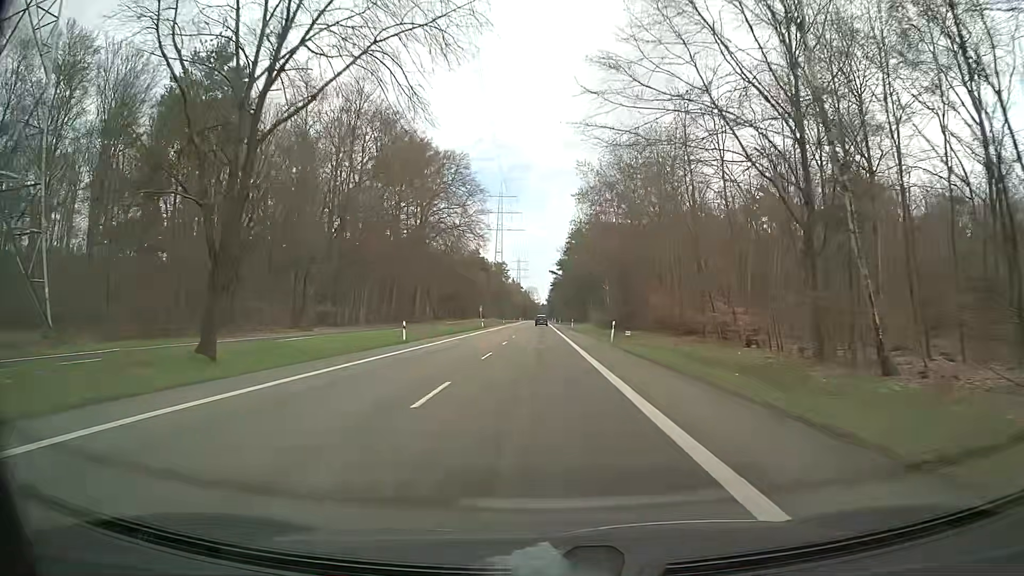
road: secondary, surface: asphalt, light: Day
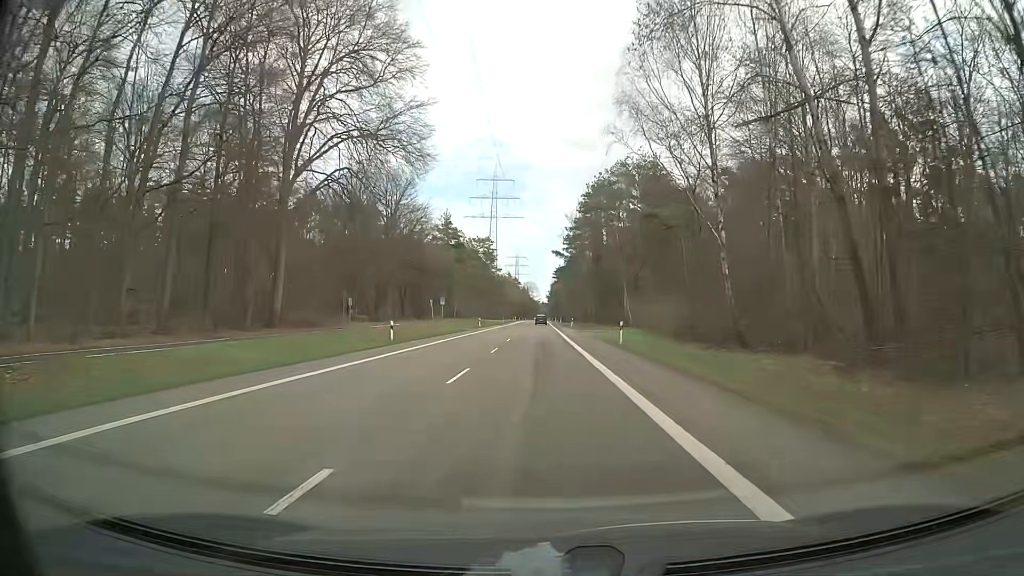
(-0.3, +53.6) m; 0°
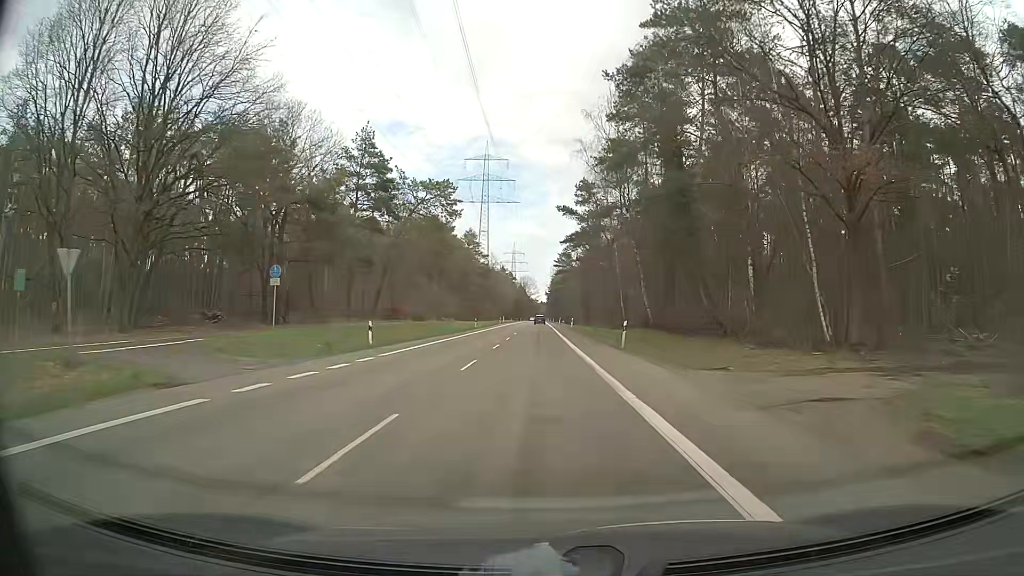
(0.0, +53.8) m; 0°
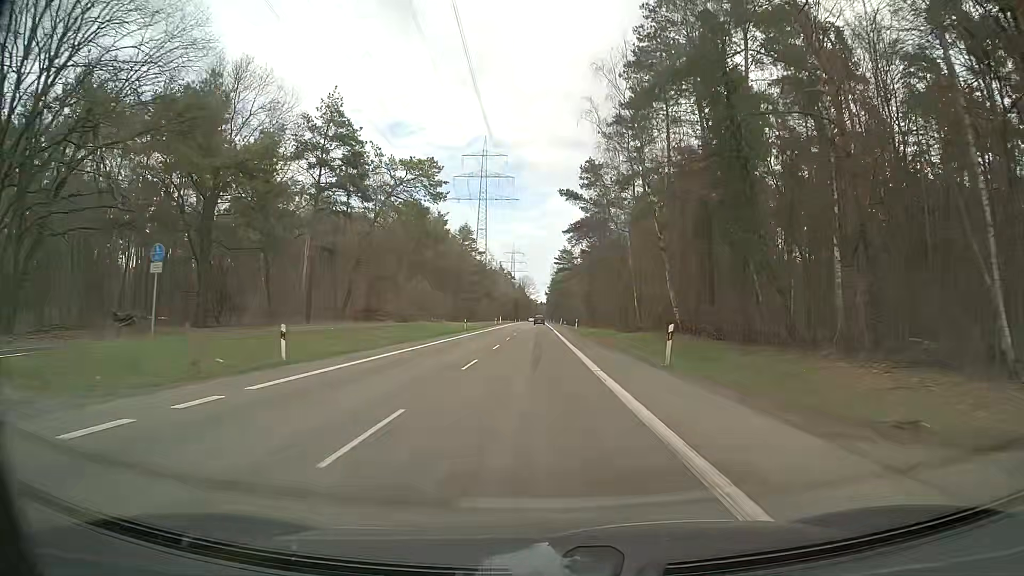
(0.0, +10.8) m; 0°
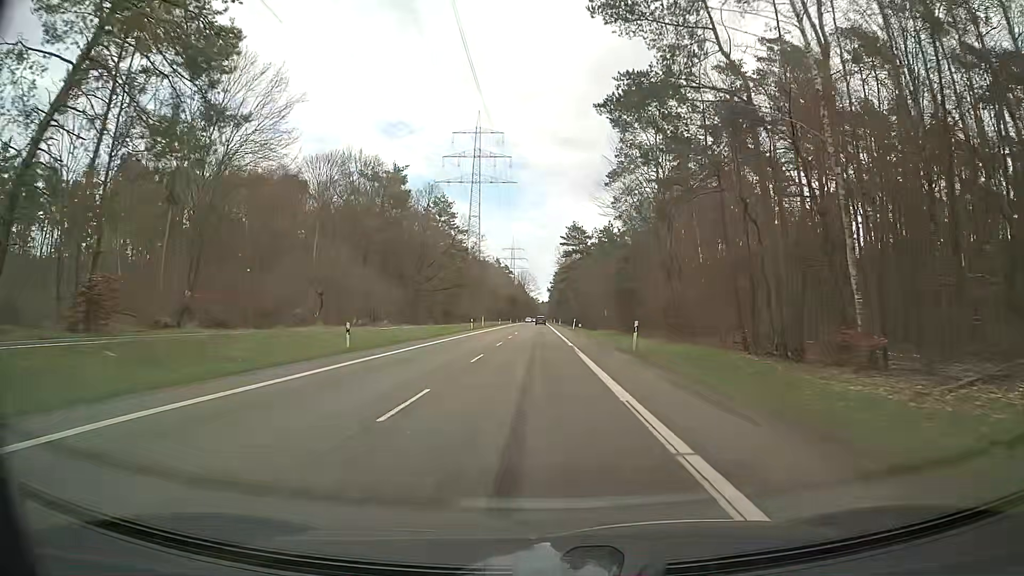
(-0.1, +43.1) m; 0°
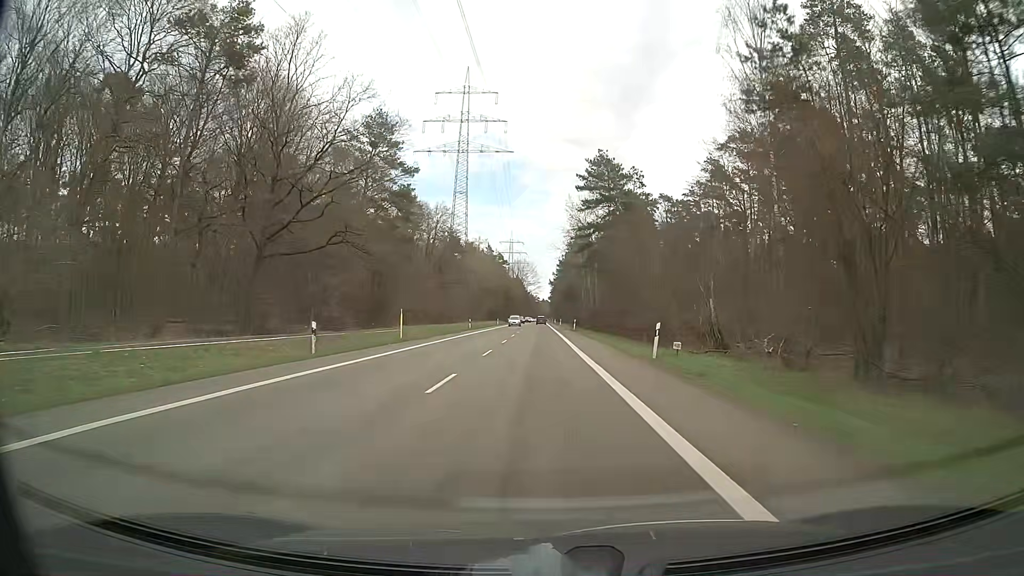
(0.0, +53.9) m; 0°
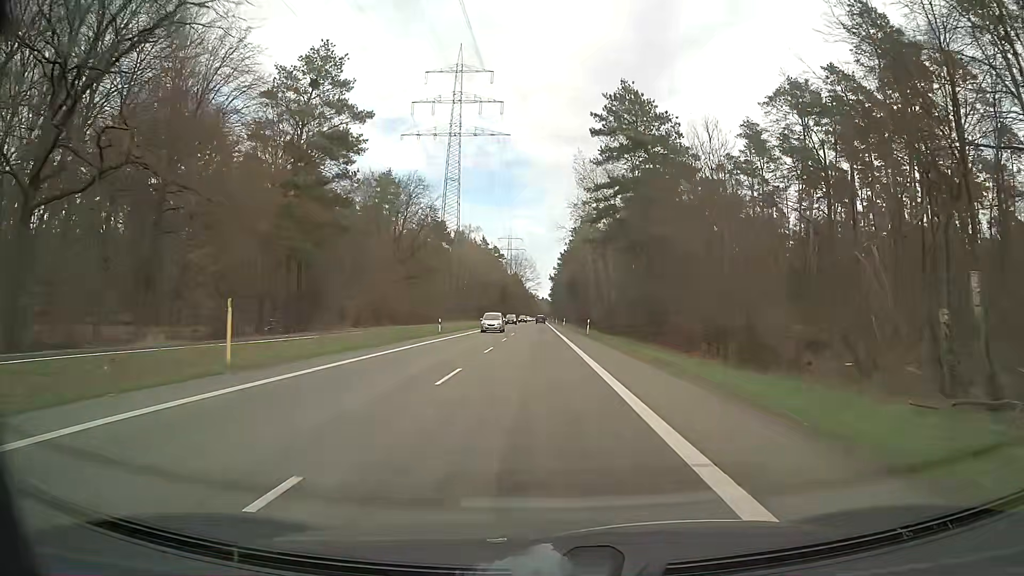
(0.0, +21.6) m; 0°
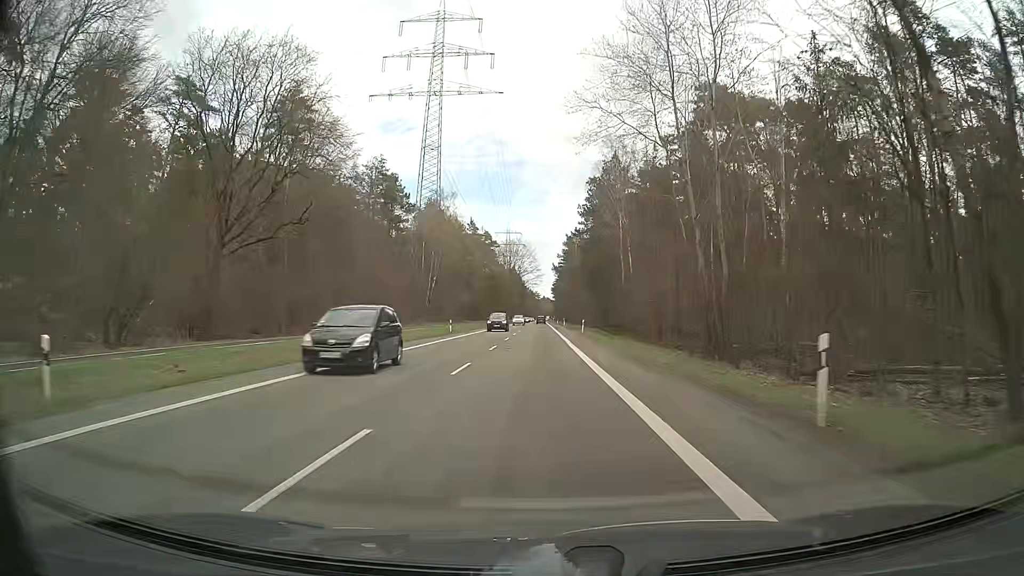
(0.0, +43.2) m; 0°
(0, +10) (0, +20) (0, +30) (0, +40) (0, +50) (0, +60) (-1, +70) (-1, +80) (-1, +90) (-1, +100) m
